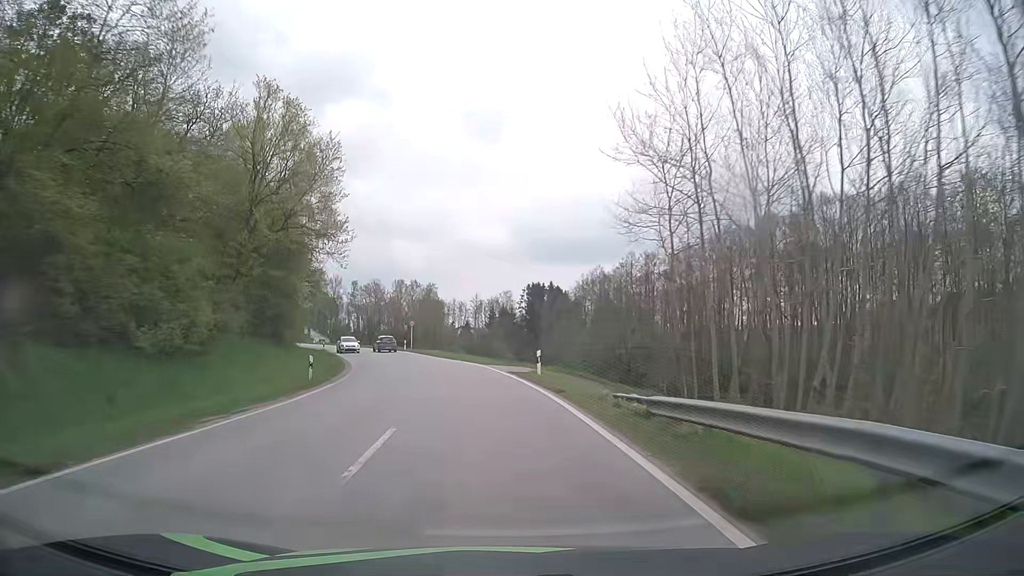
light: Day
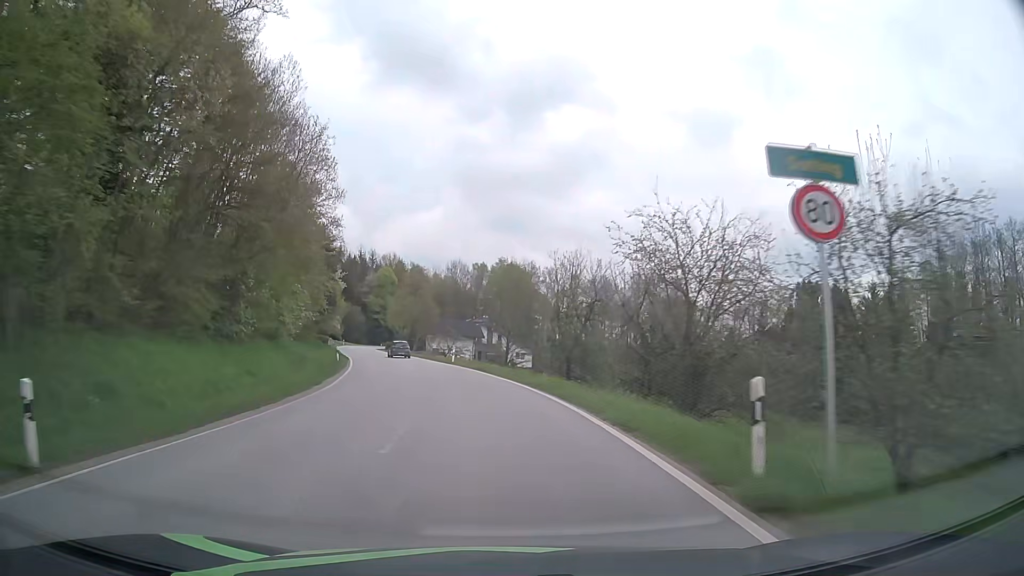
(-9.5, +57.4) m; -20°
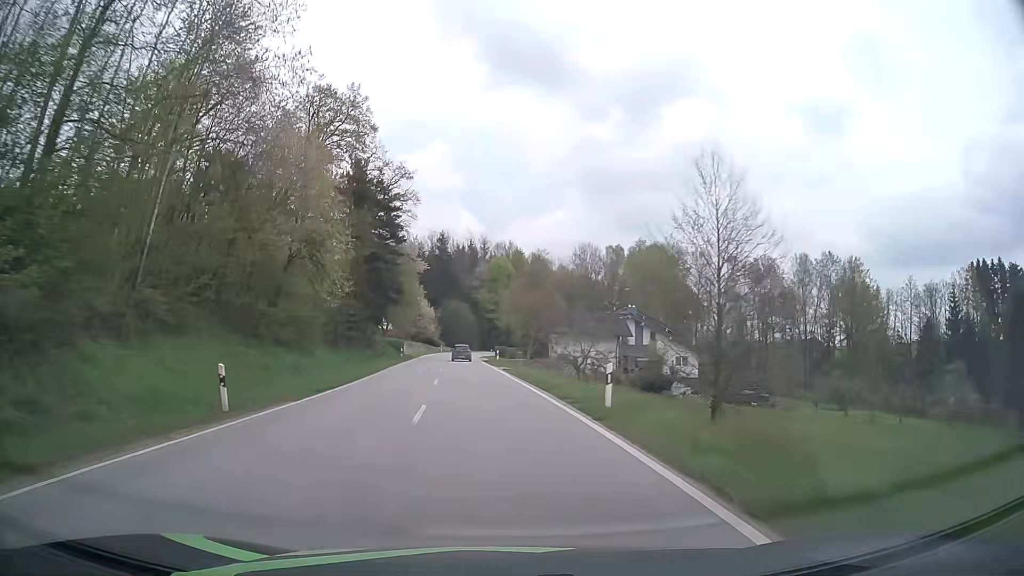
(-2.8, +33.2) m; -11°
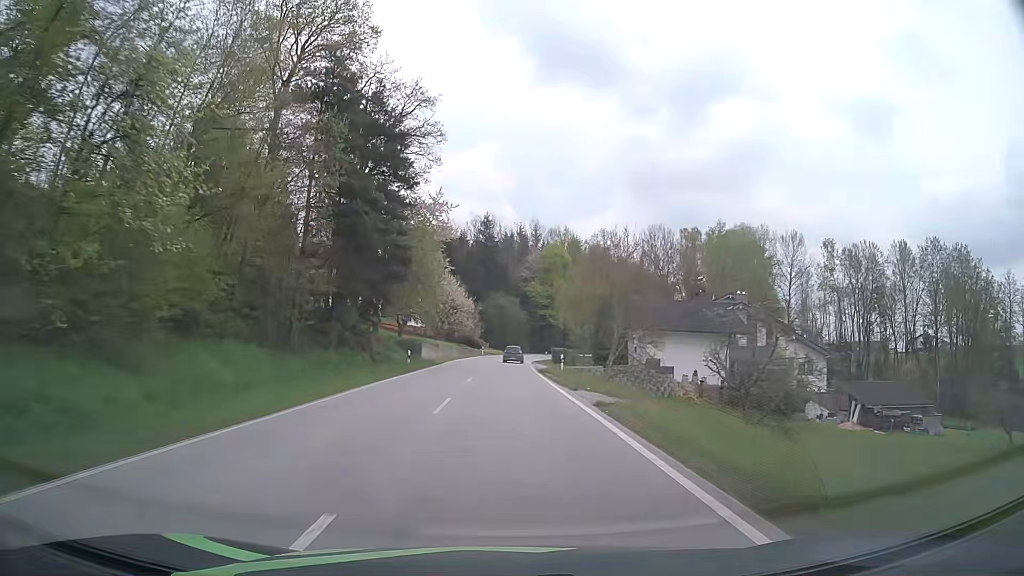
(-0.9, +22.4) m; -4°
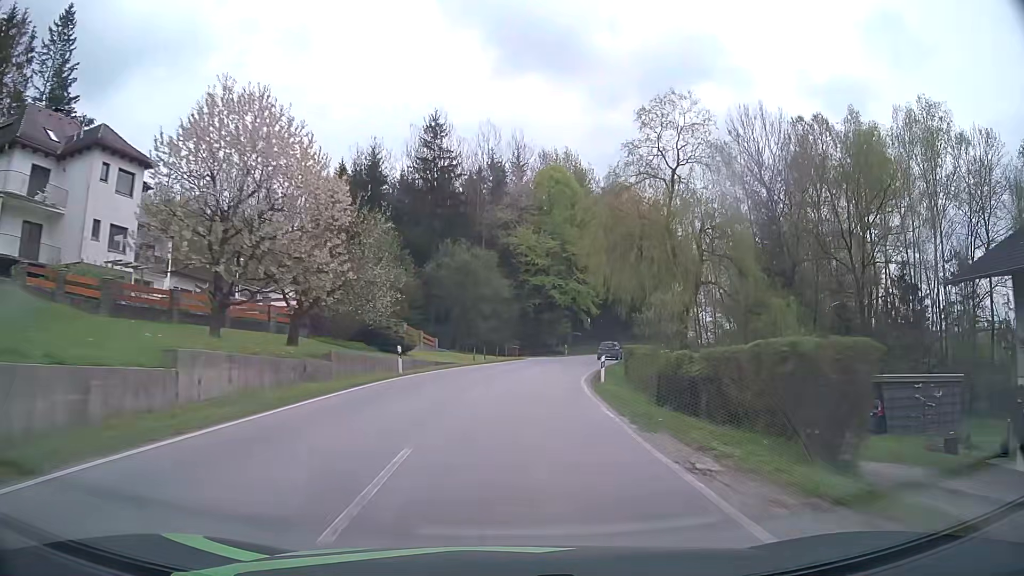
(0.0, +57.3) m; +2°
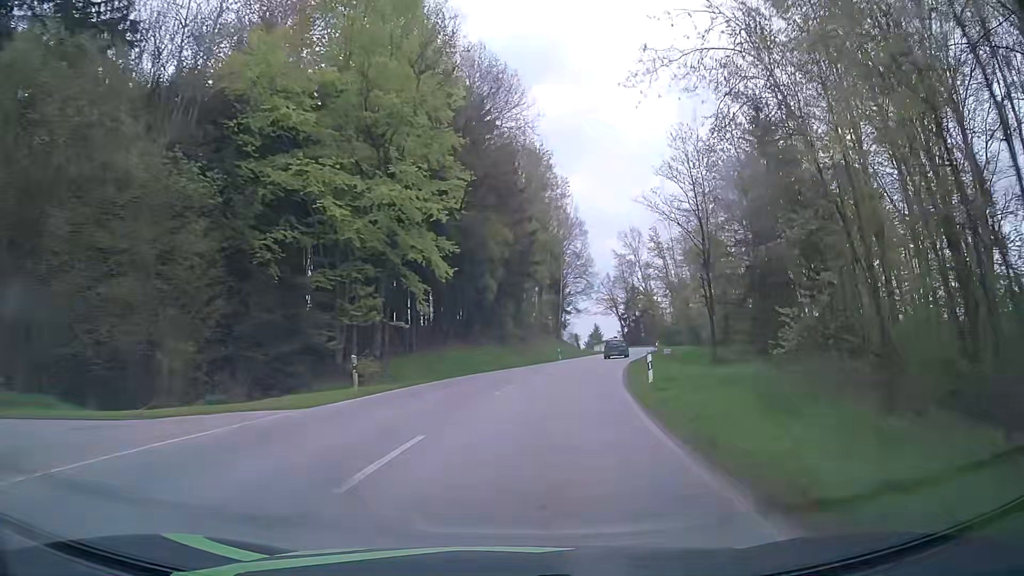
(+5.0, +46.5) m; +14°
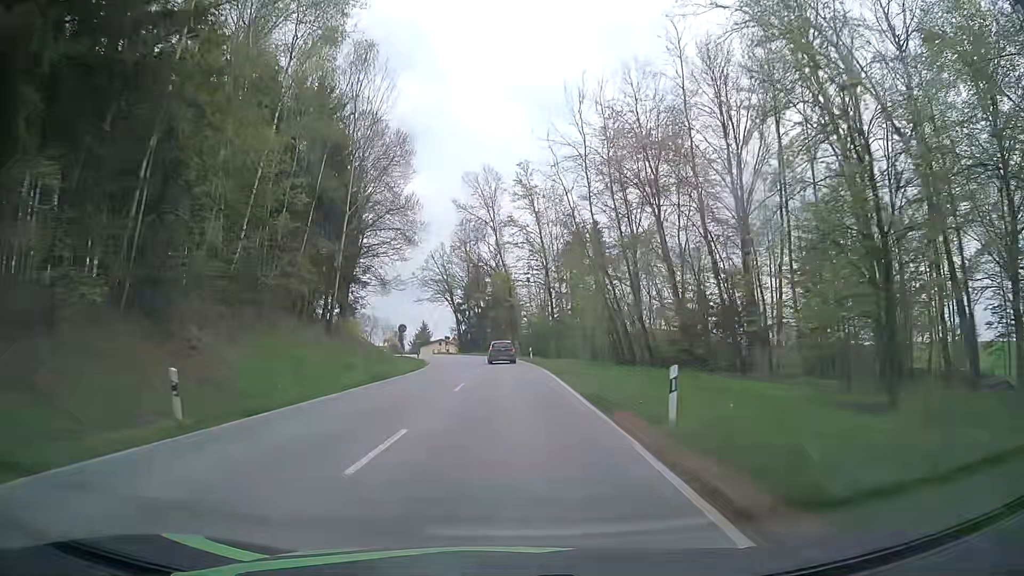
(+7.2, +46.4) m; +15°
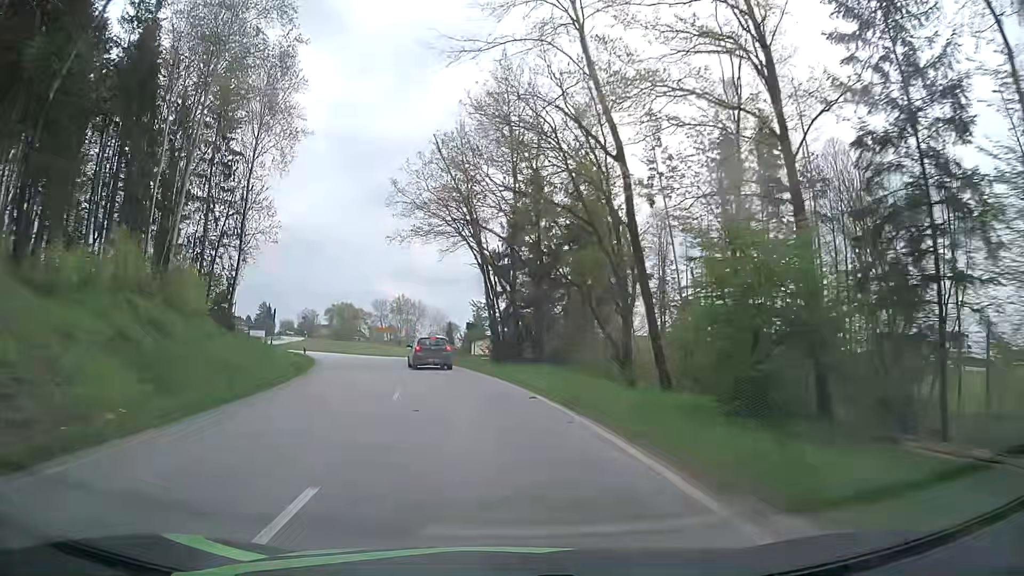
(-1.1, +52.0) m; -6°
